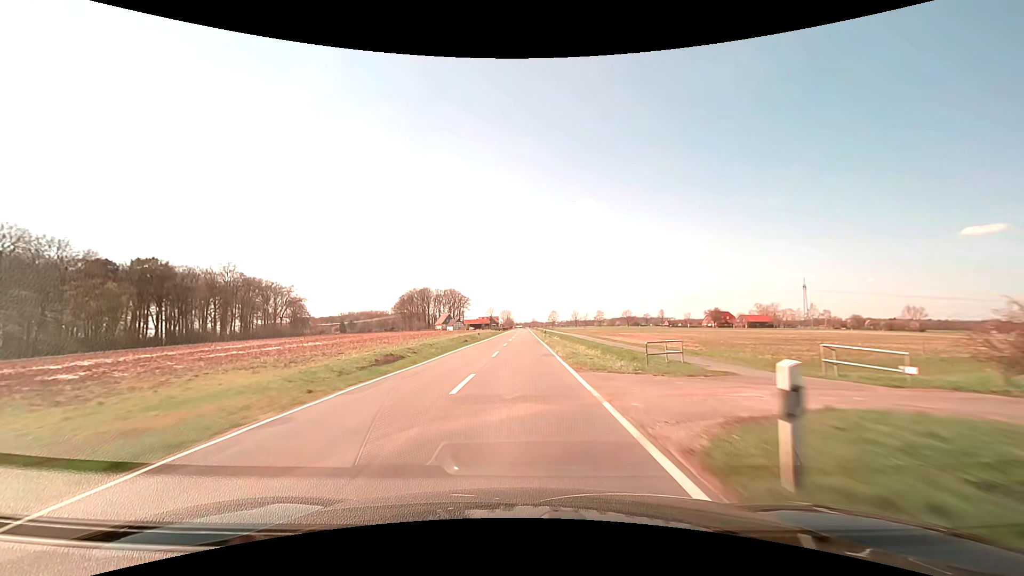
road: secondary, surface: asphalt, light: Day
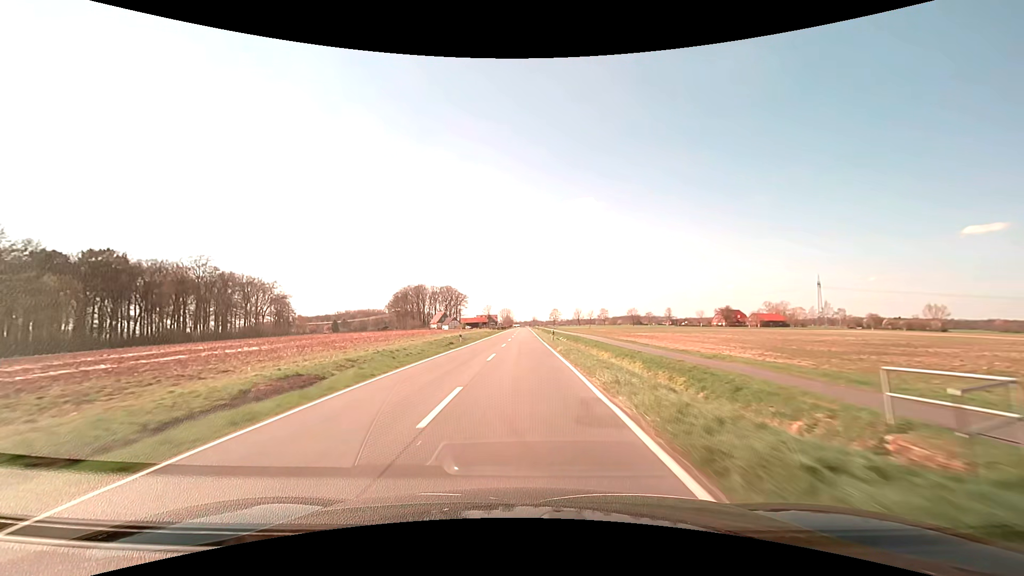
(0.0, +15.6) m; 0°
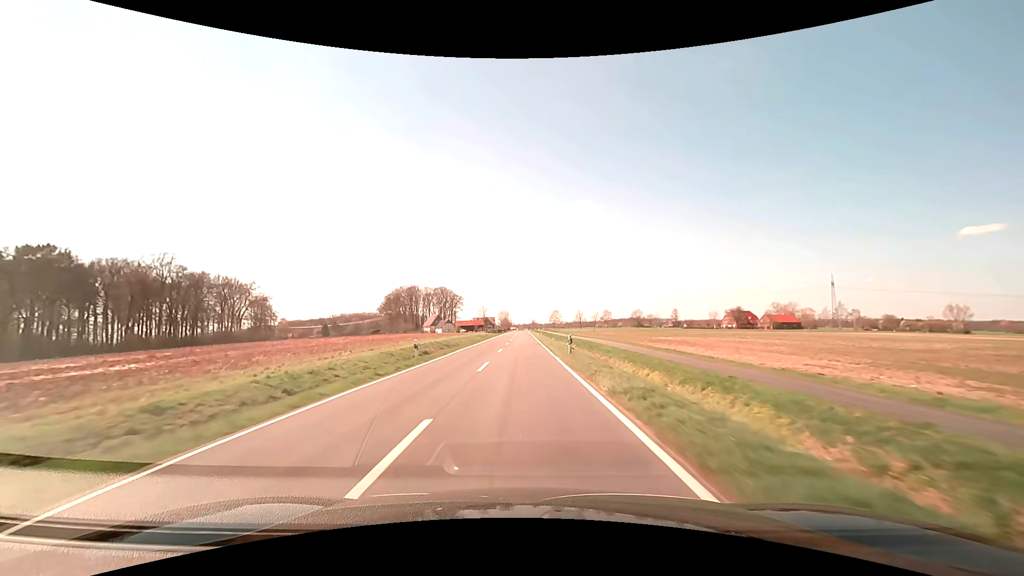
(0.0, +15.6) m; 0°
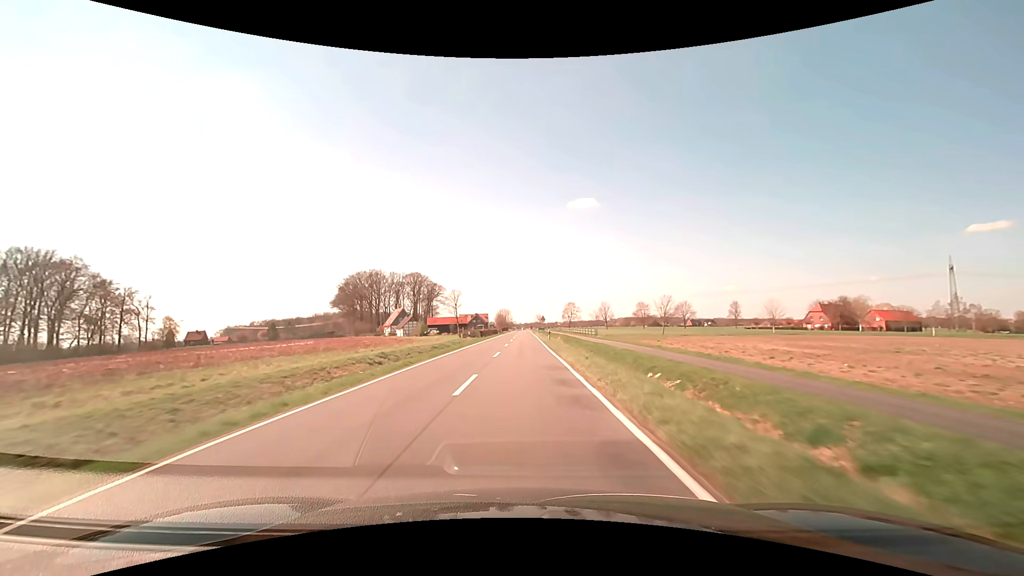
(+0.2, +78.5) m; 0°
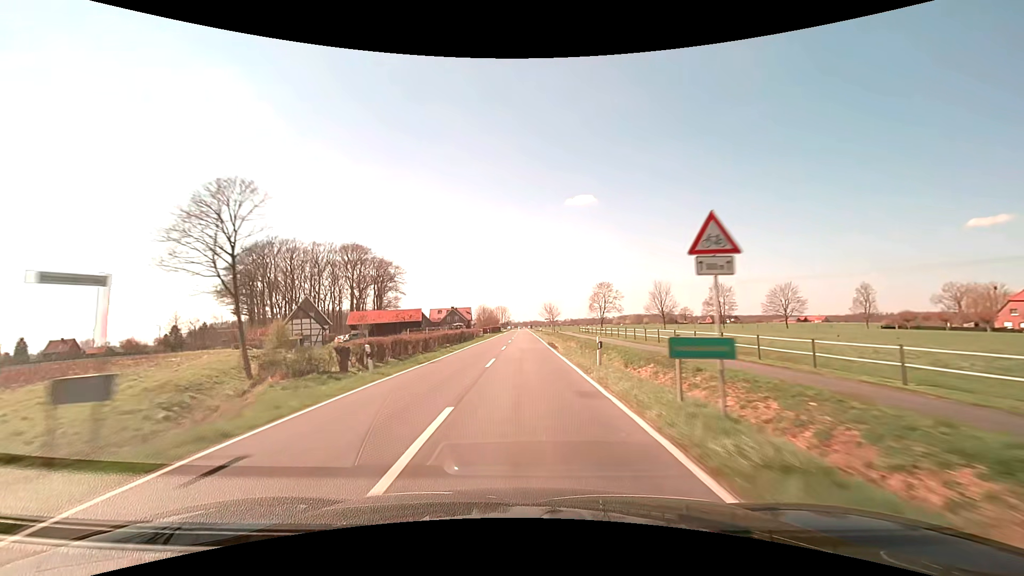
(+0.1, +78.9) m; 0°
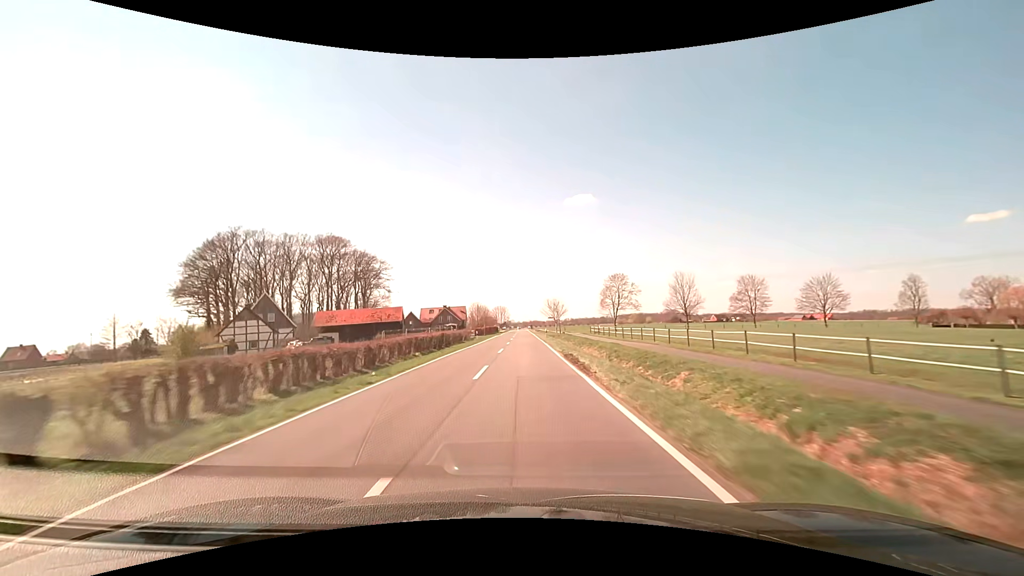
(0.0, +15.8) m; 0°
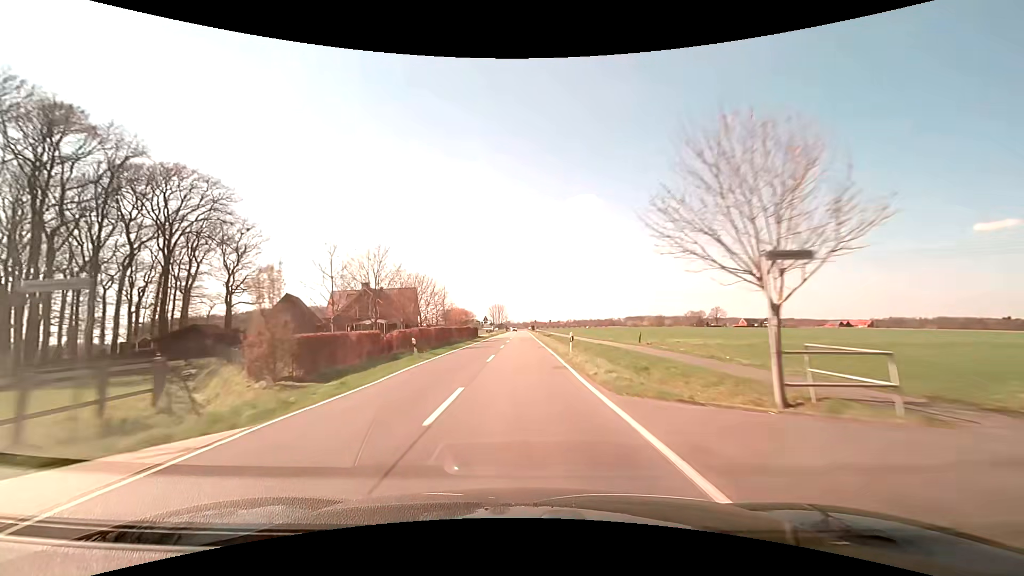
(-0.3, +79.0) m; 0°
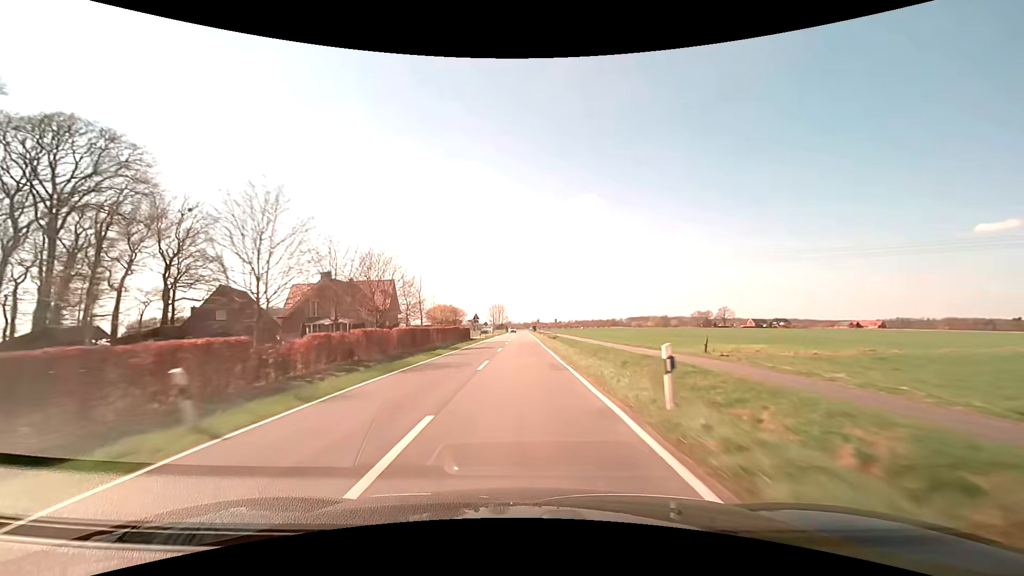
(0.0, +15.7) m; 0°
(0, +10) (0, +20) (0, +30) (0, +40) (0, +50) (0, +60) (-1, +70) (-1, +80) (-1, +90) (-1, +100) m
